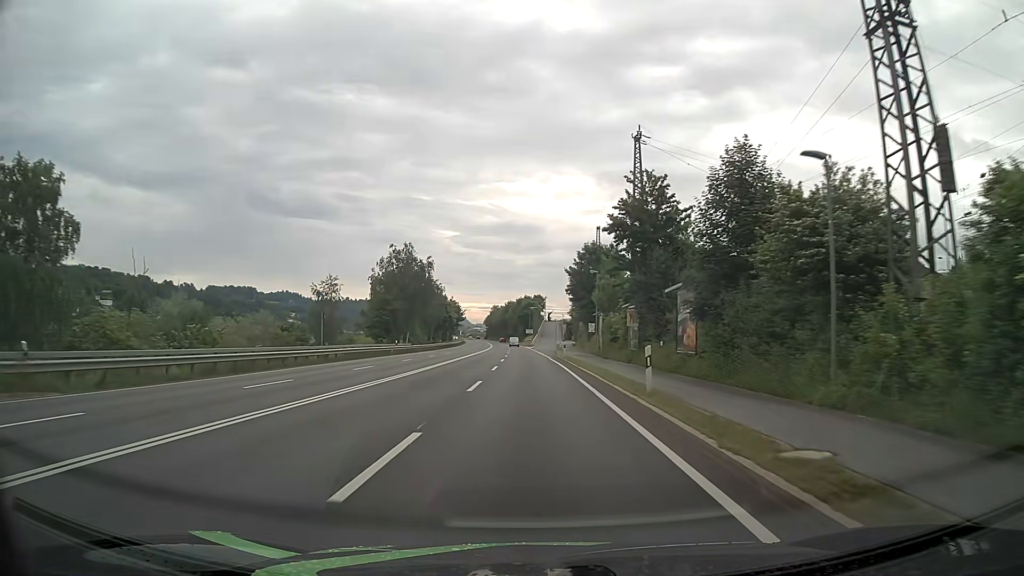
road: primary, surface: asphalt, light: Day
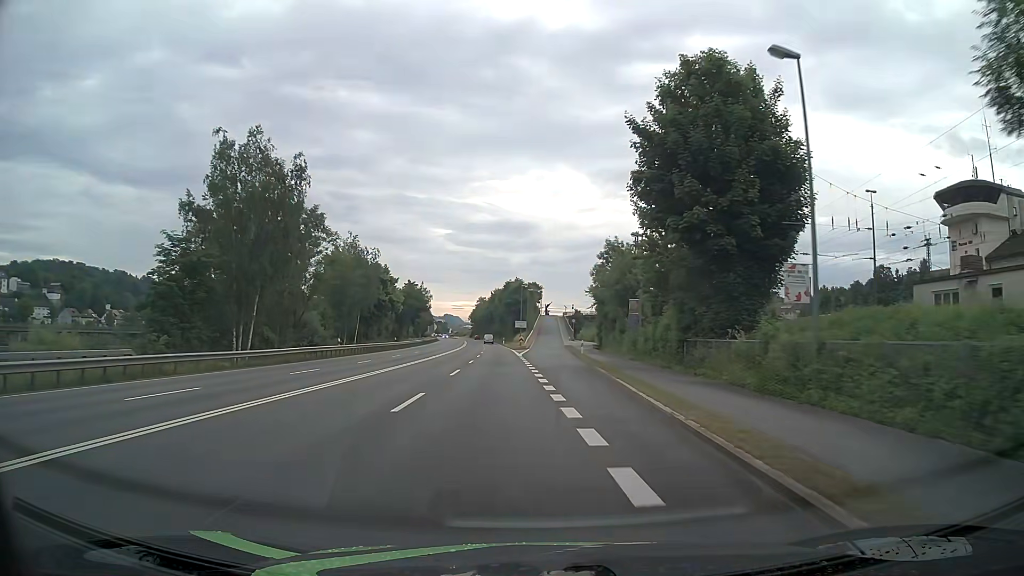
(-0.5, +53.5) m; 0°
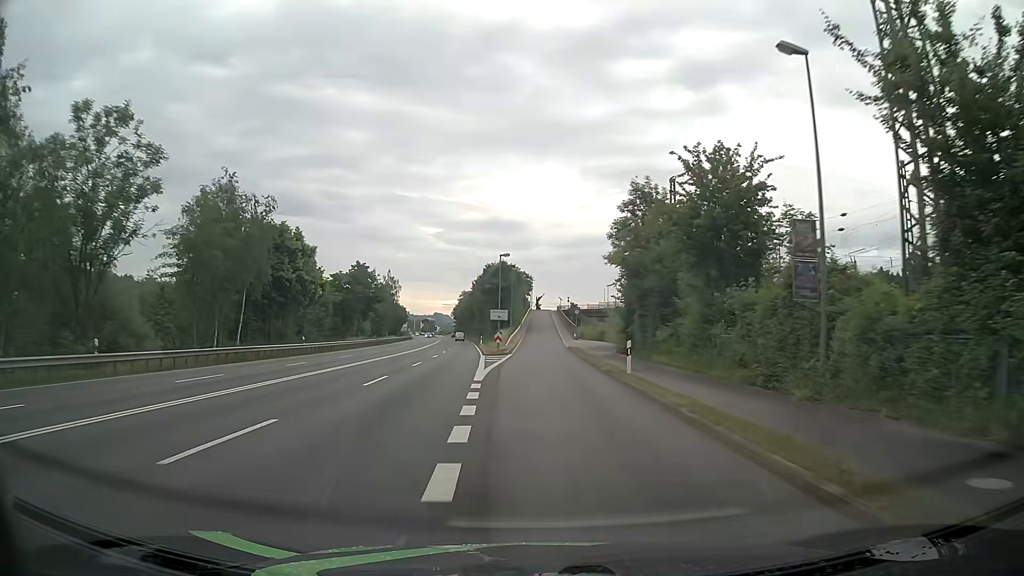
(+0.3, +29.8) m; +1°
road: unclassified
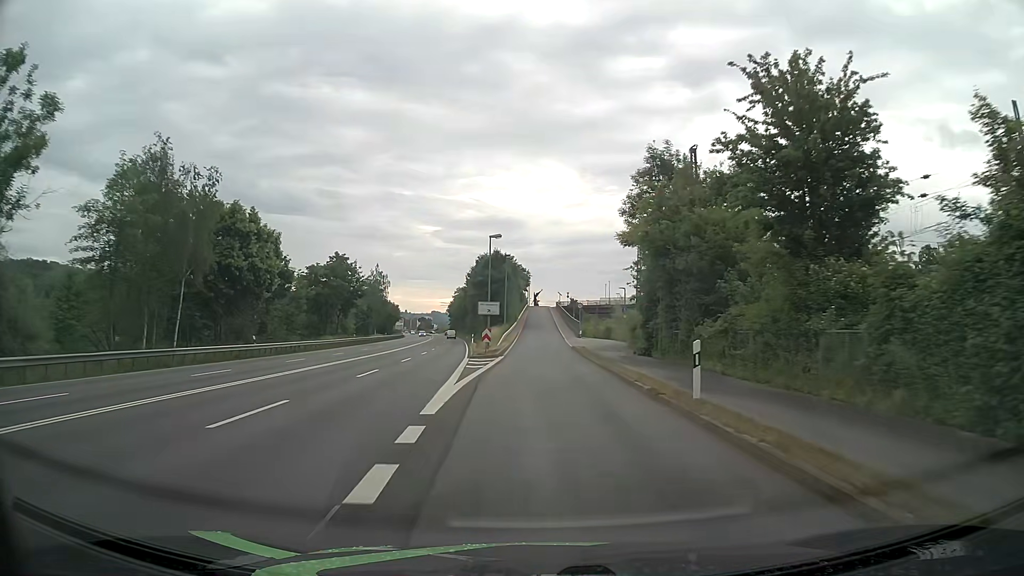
(0.0, +9.2) m; 0°
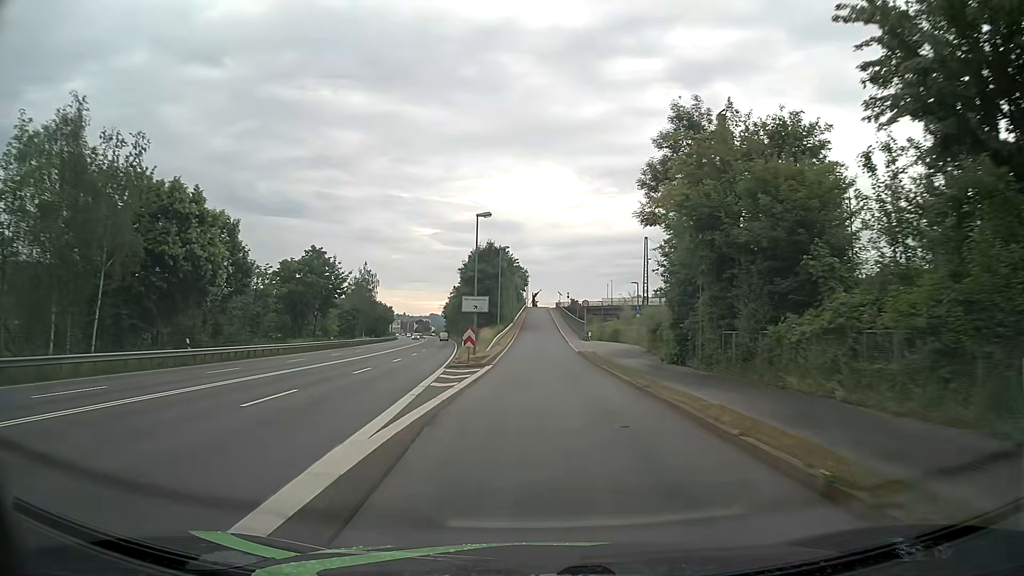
(0.0, +8.7) m; 0°
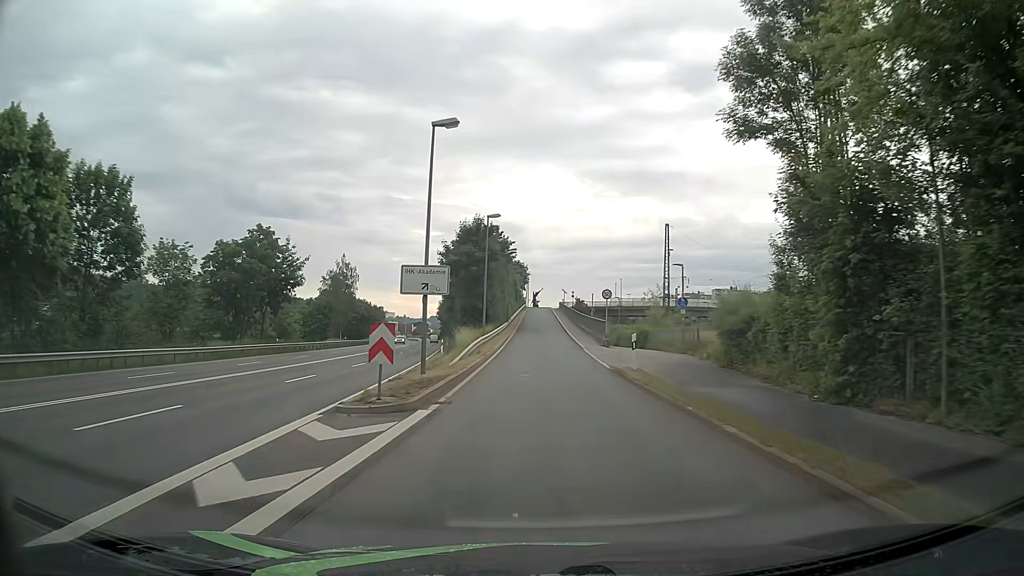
(0.0, +16.1) m; 0°
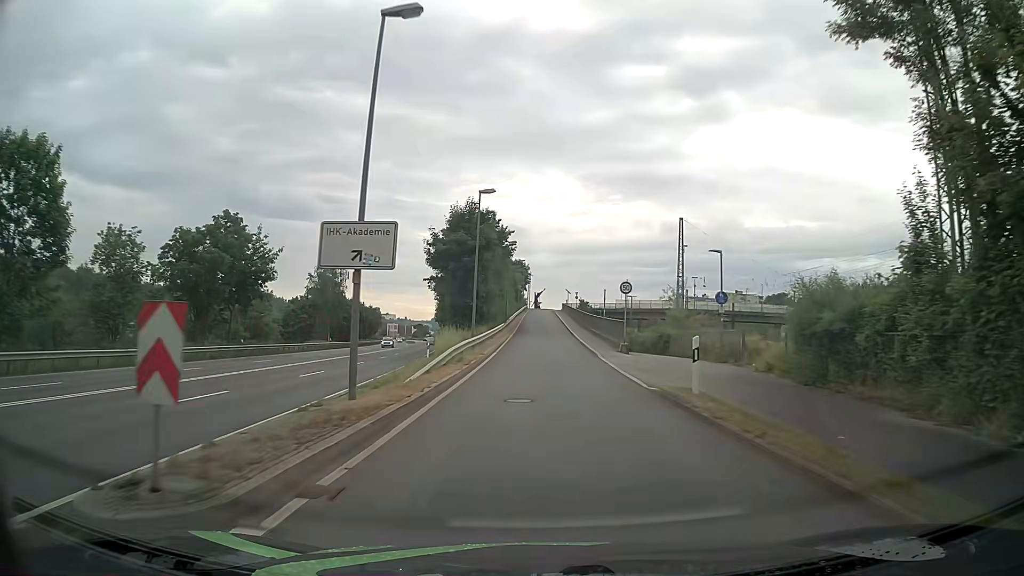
(0.0, +7.7) m; -1°
